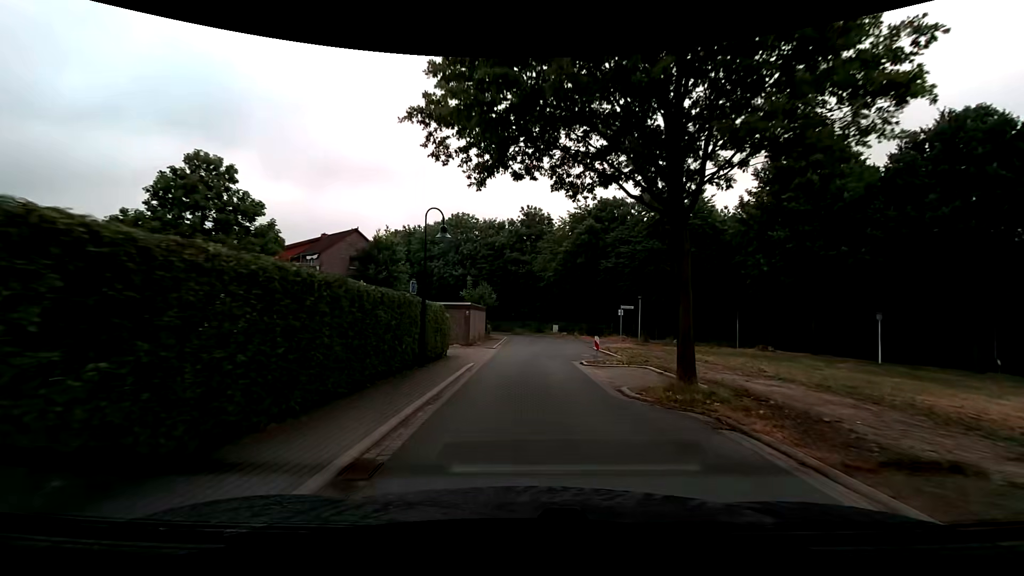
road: residential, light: Day
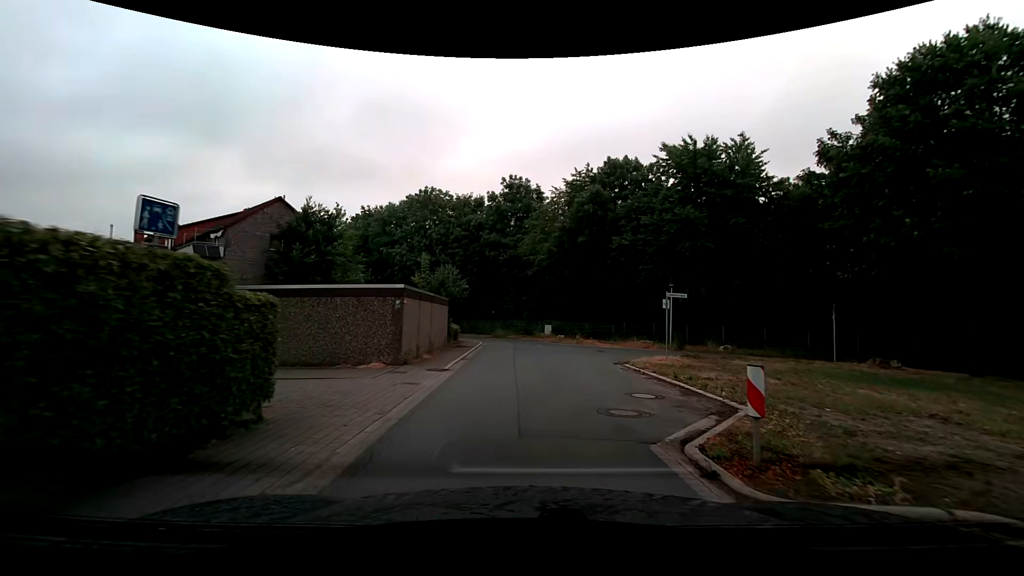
(+0.1, +13.5) m; +2°
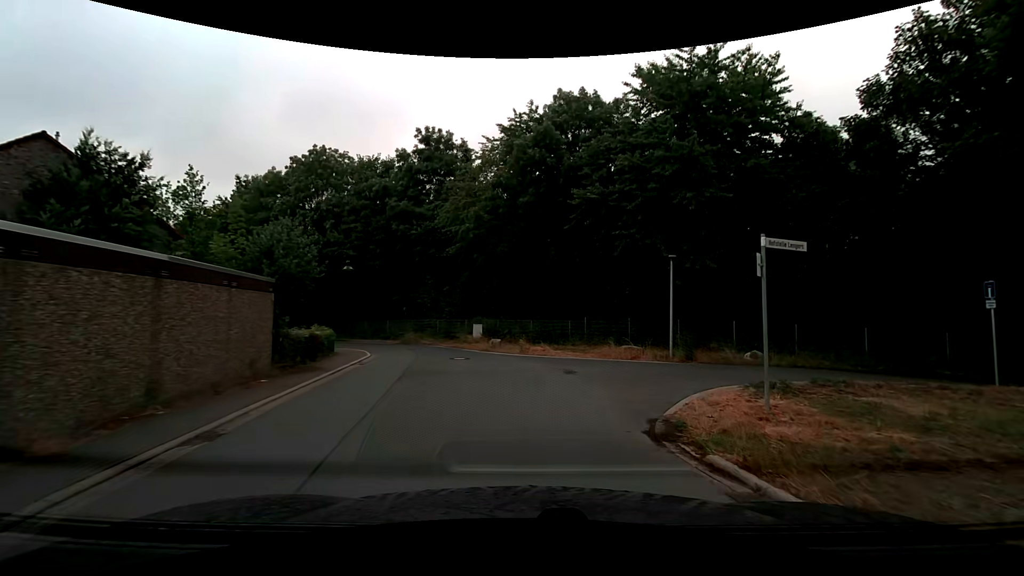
(+0.6, +12.6) m; +7°
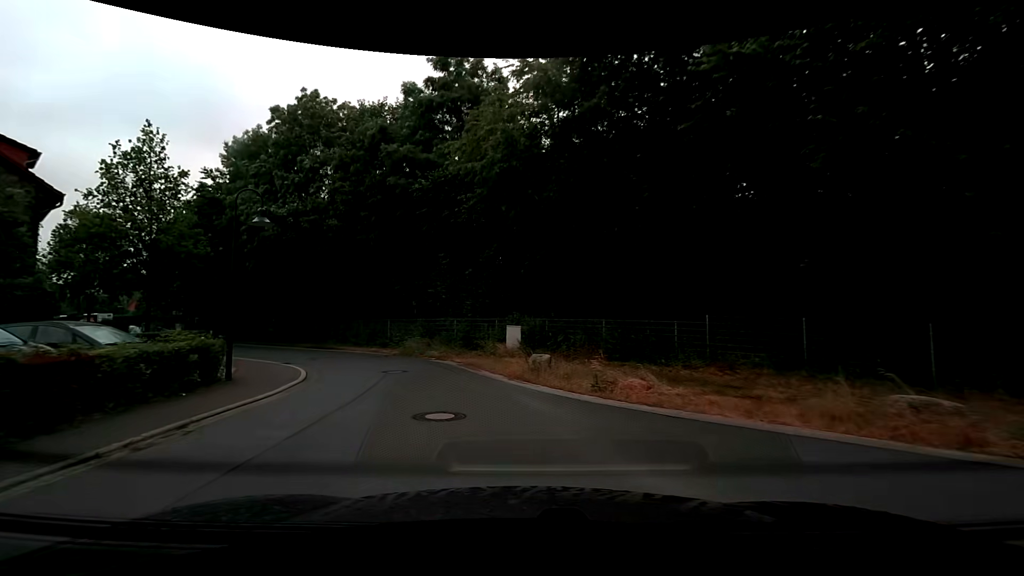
(-0.2, +12.2) m; -5°
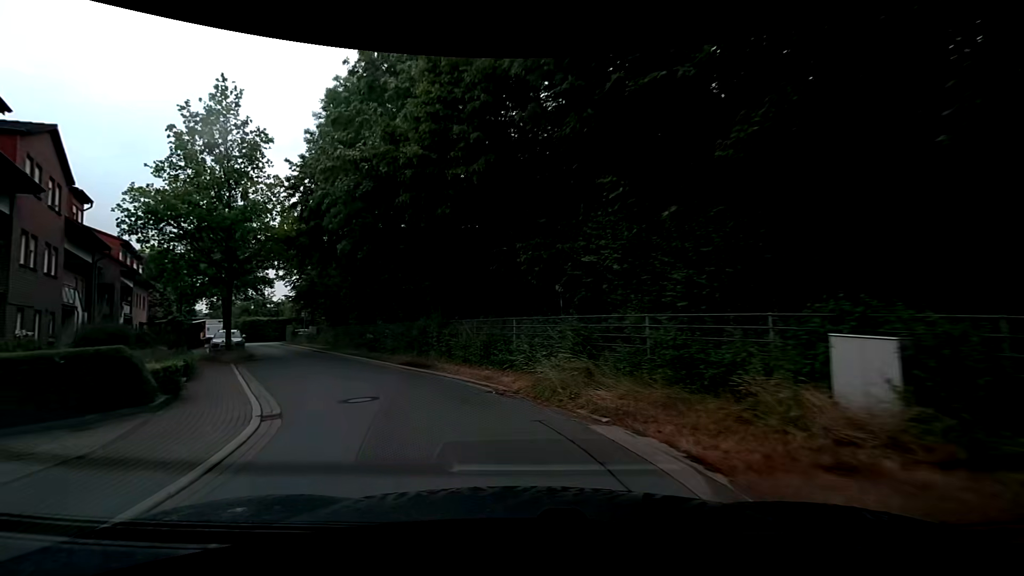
(-1.8, +12.3) m; -18°
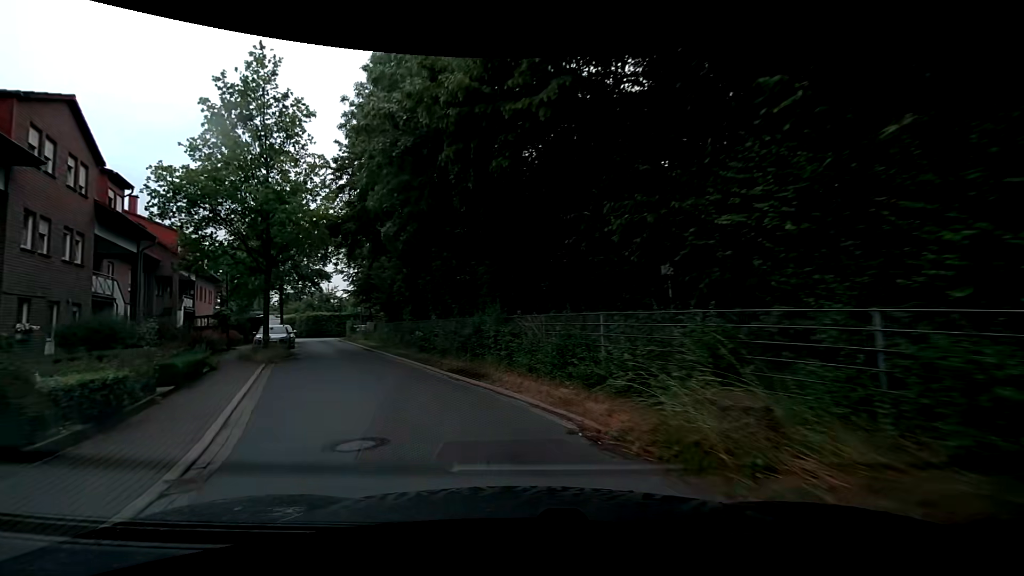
(-0.3, +4.3) m; -8°
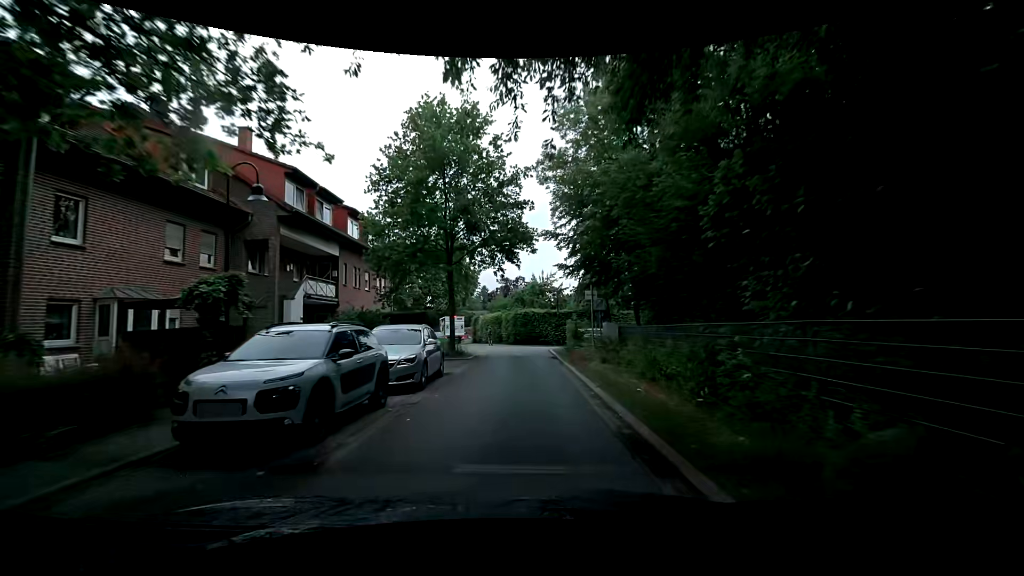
(-6.5, +22.0) m; -25°
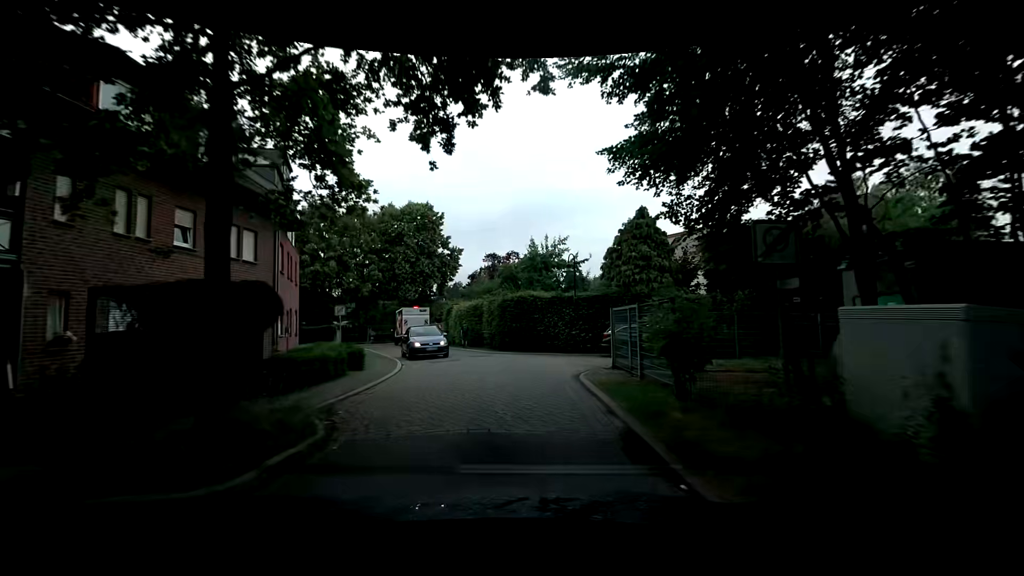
(+0.1, +17.3) m; +1°
(0, +10) (-1, +20) (-4, +29) (-7, +39) (-8, +48) (-1, +55) (+8, +59) (+17, +63) (+26, +67) (+36, +70) m
